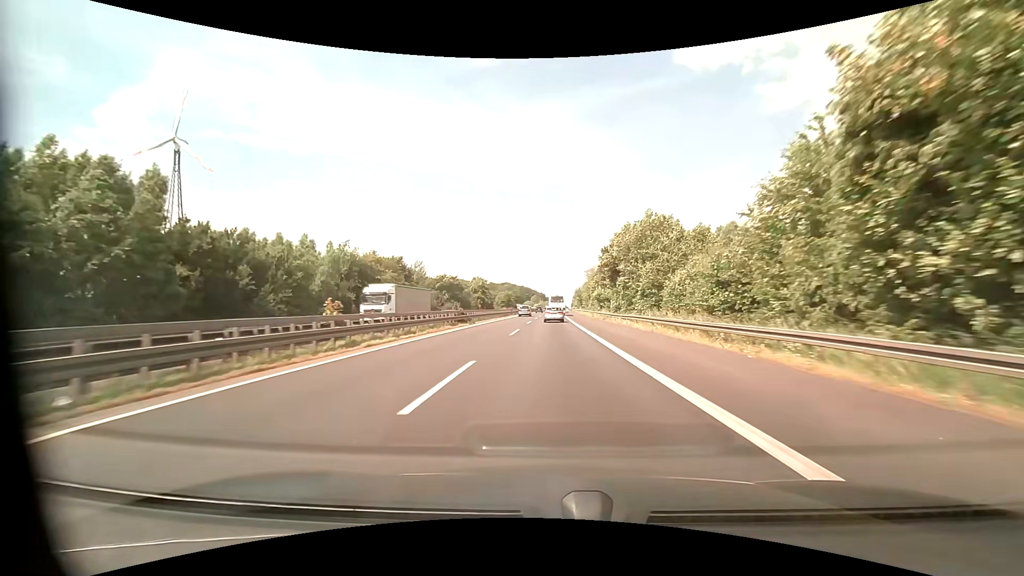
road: motorway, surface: asphalt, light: Day
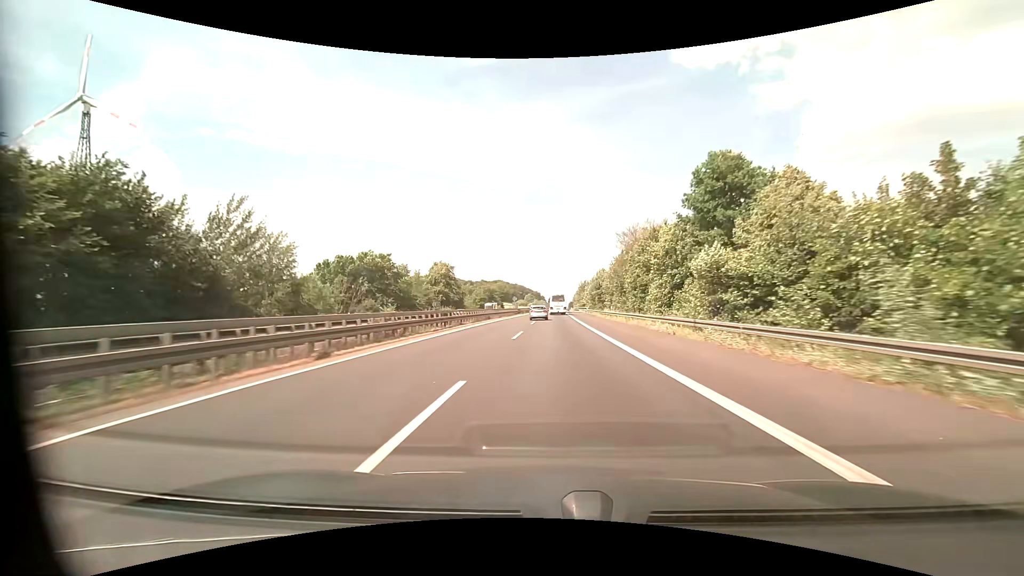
(+0.3, +57.5) m; +1°
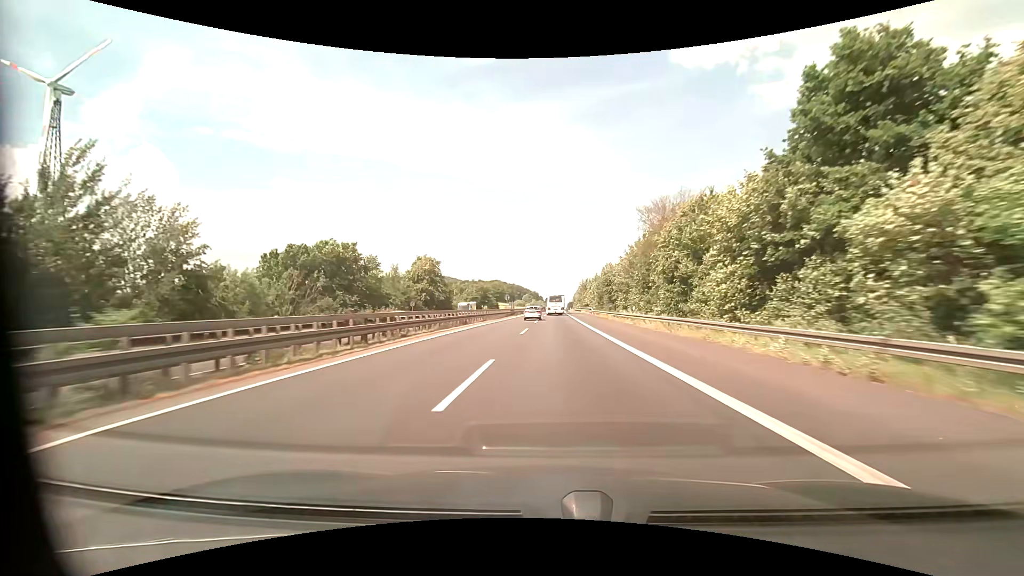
(0.0, +14.4) m; 0°
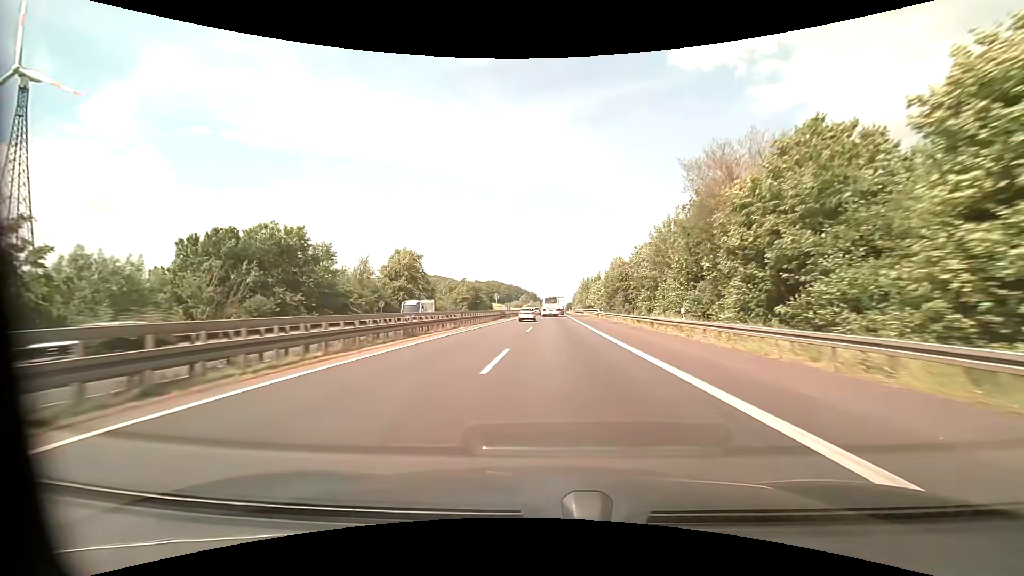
(0.0, +14.3) m; 0°
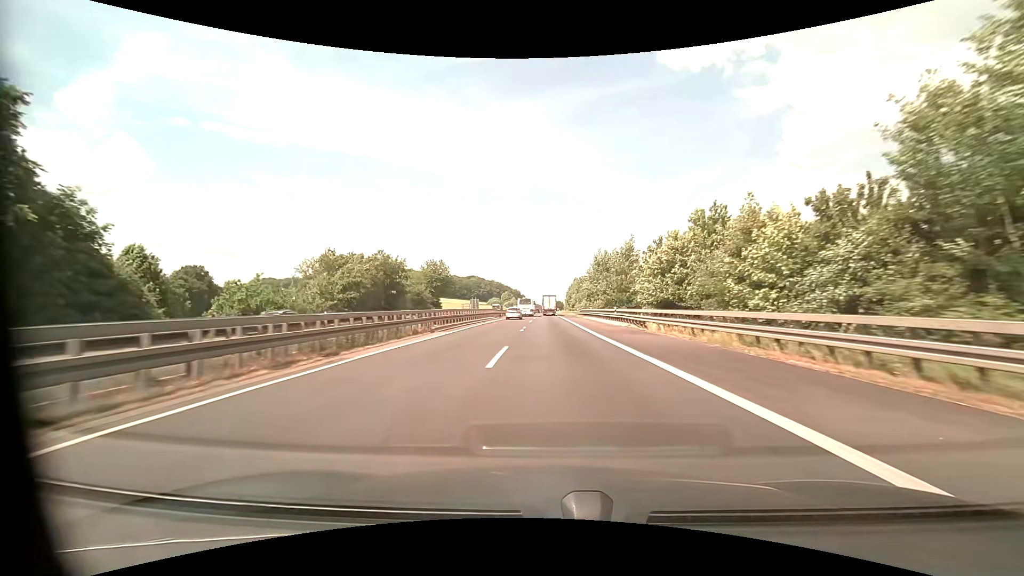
(+0.8, +70.9) m; +2°
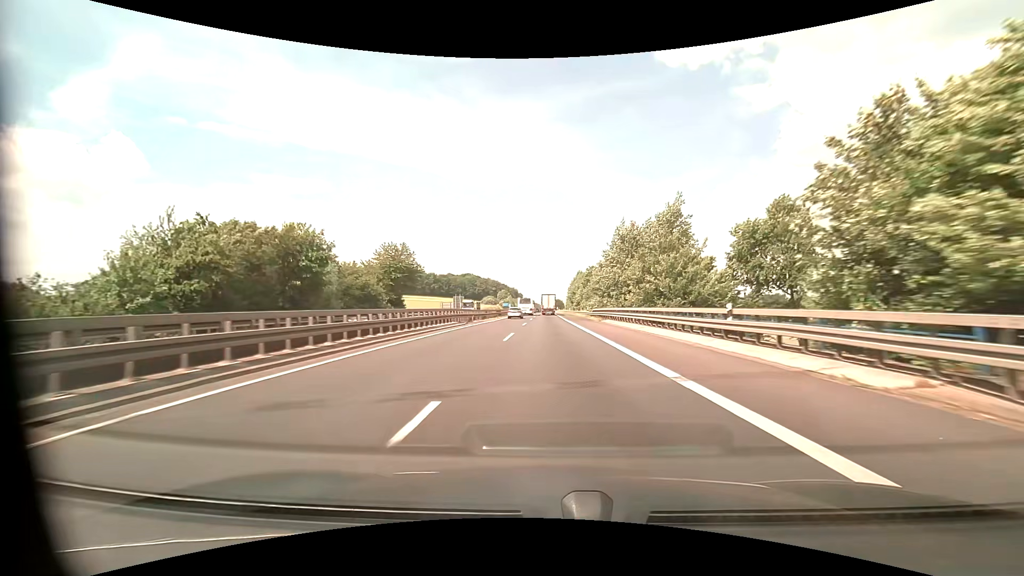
(+0.1, +27.9) m; 0°
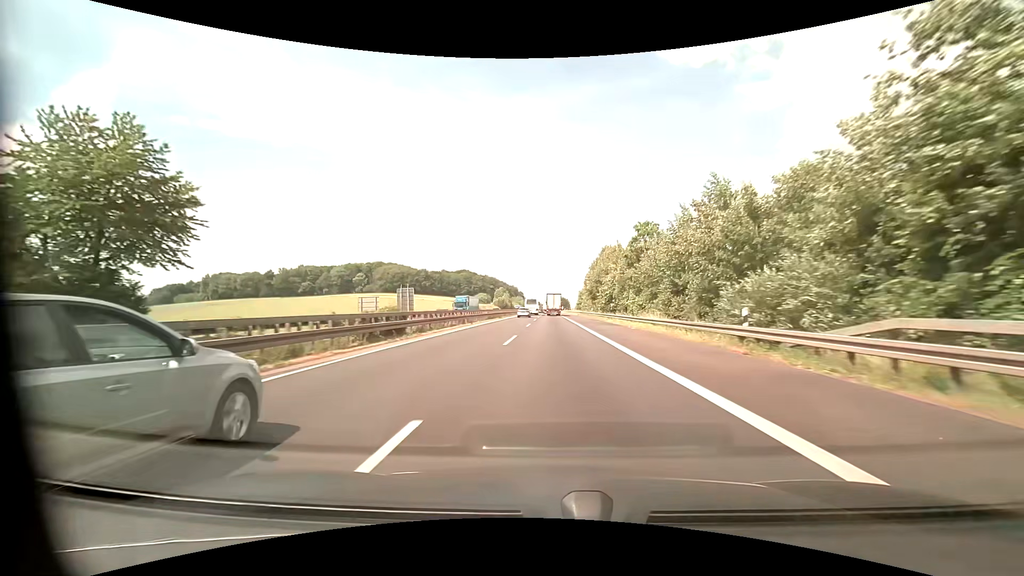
(-0.1, +55.2) m; 0°
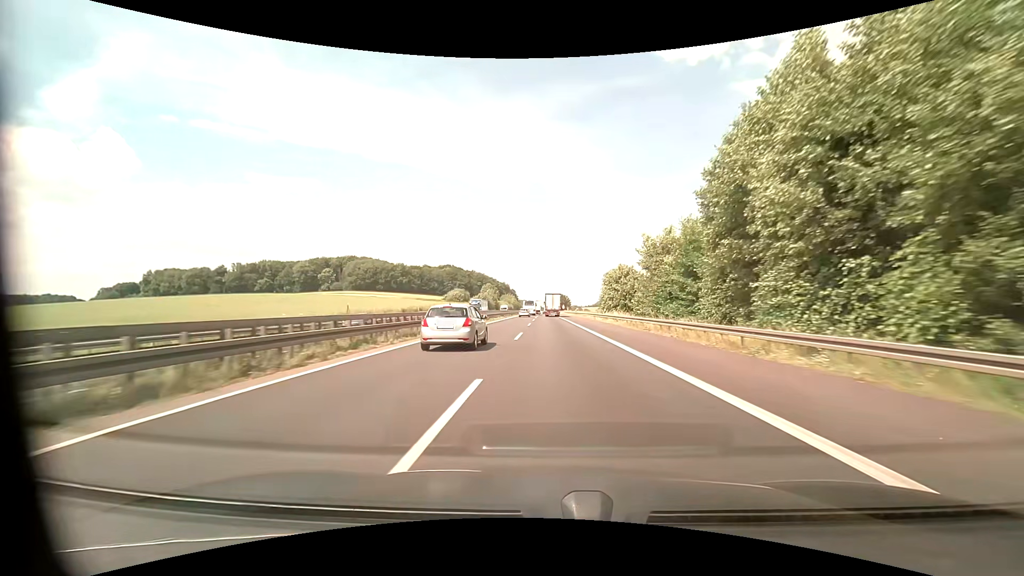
(+0.1, +68.5) m; 0°
